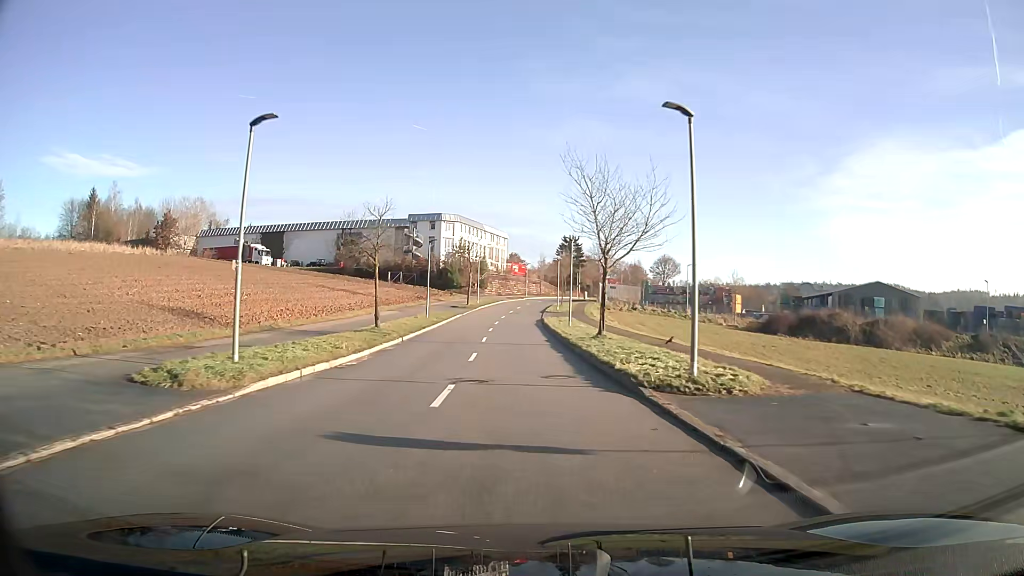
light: Day
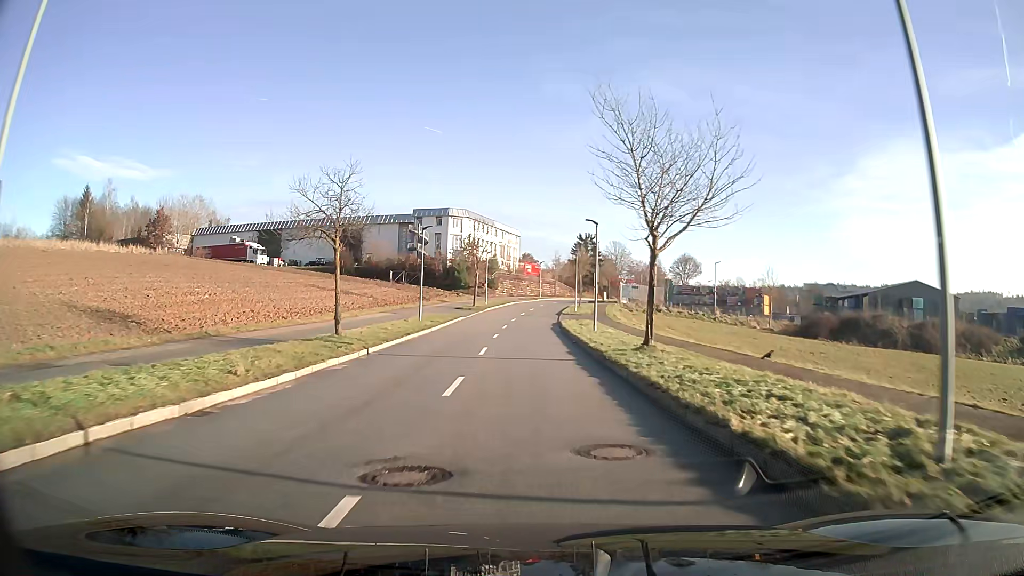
(-0.1, +7.9) m; -1°
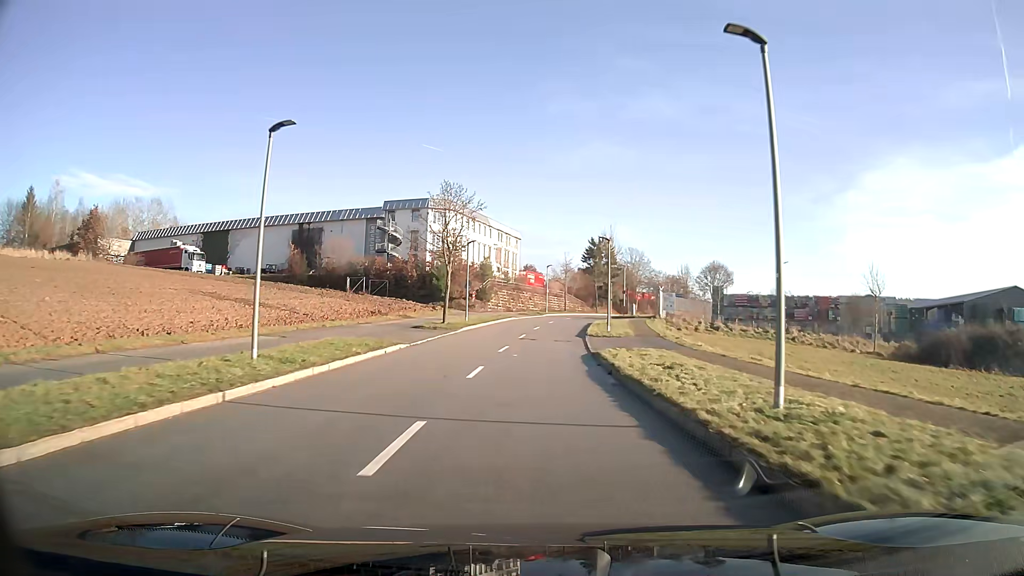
(-0.1, +23.3) m; 0°
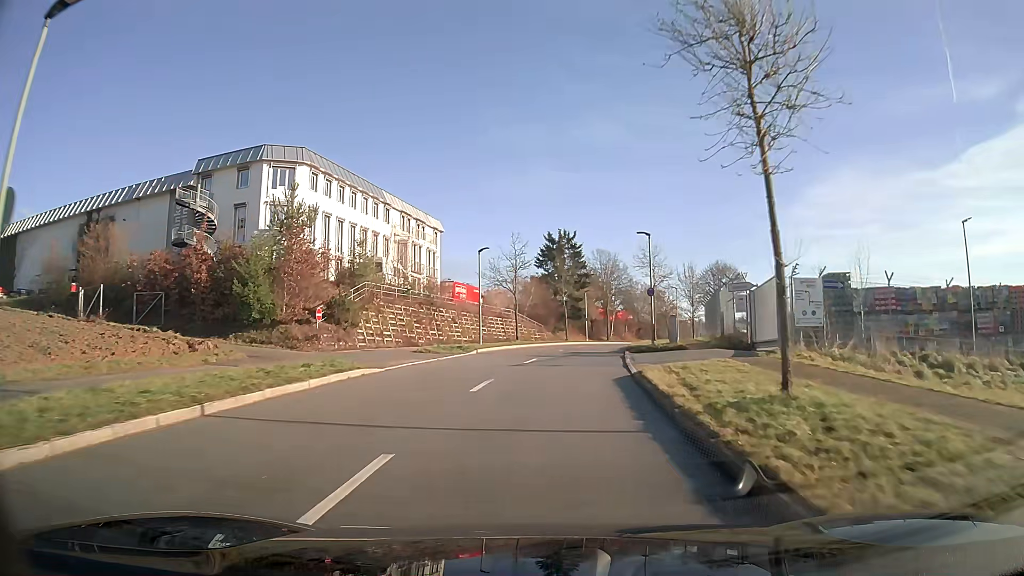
(+1.3, +37.8) m; +5°
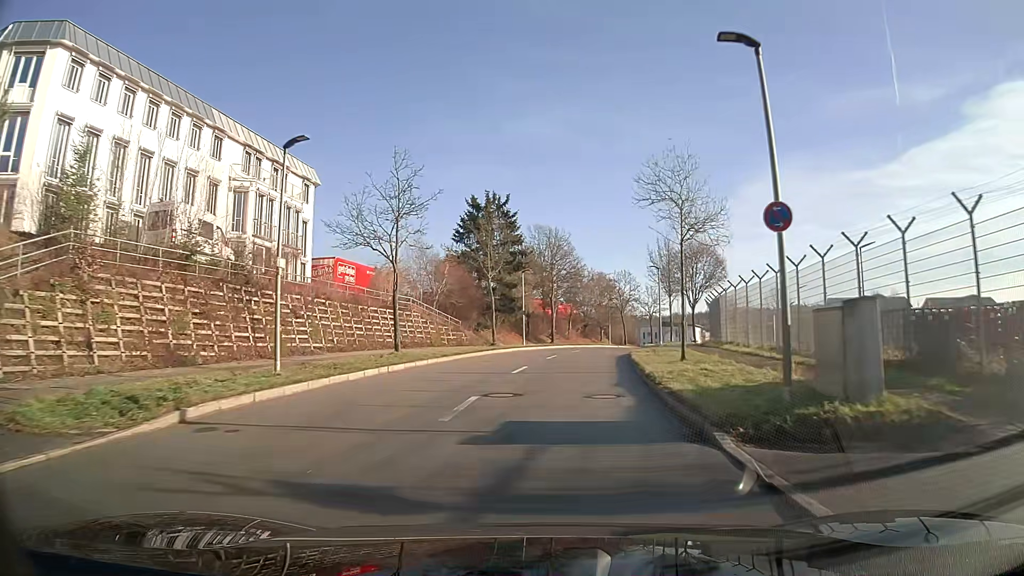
(+1.2, +21.8) m; +6°
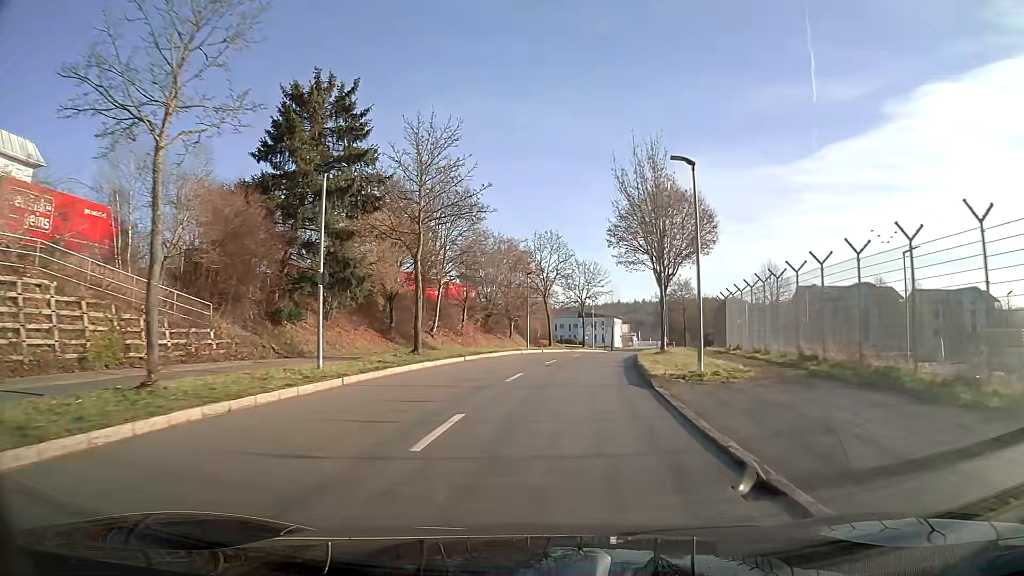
(+2.0, +28.9) m; +8°
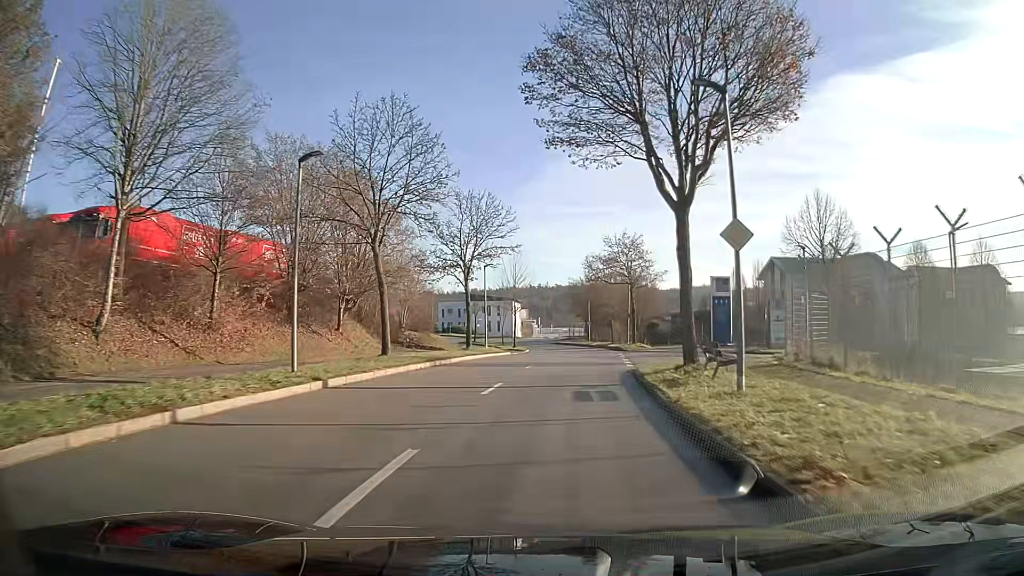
(+2.4, +29.9) m; +9°
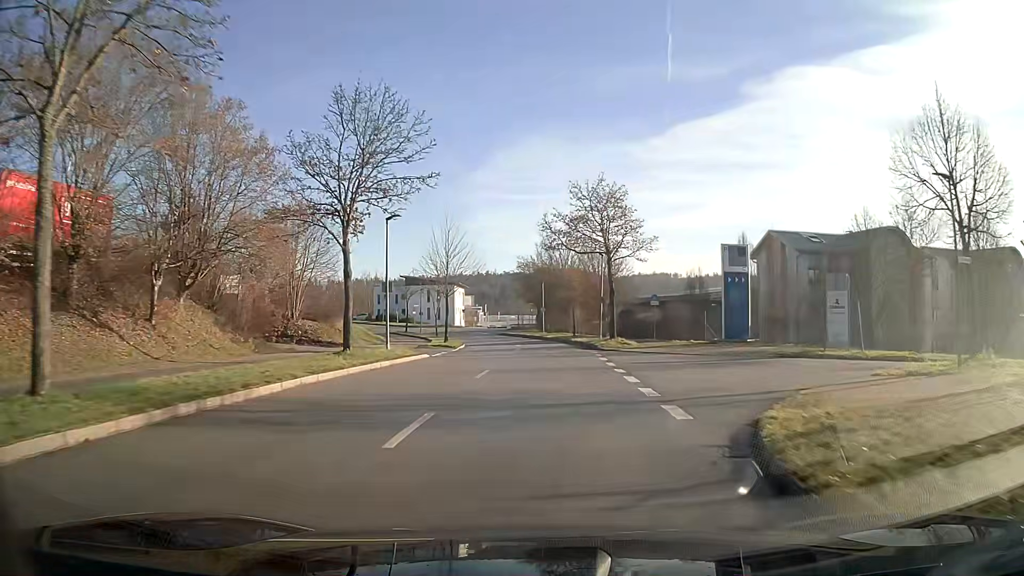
(+0.6, +15.3) m; +4°
(0, +10) (0, +20) (0, +30) (0, +40) (-1, +50) (-3, +60) (-5, +69) (-9, +79) (-14, +88) (-19, +96) m
